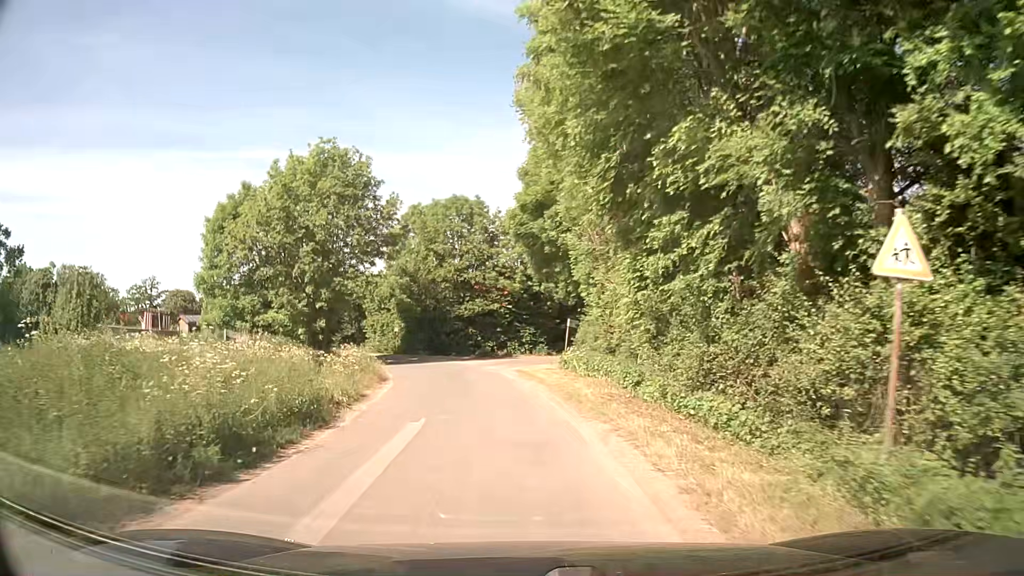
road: unclassified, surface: asphalt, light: Day
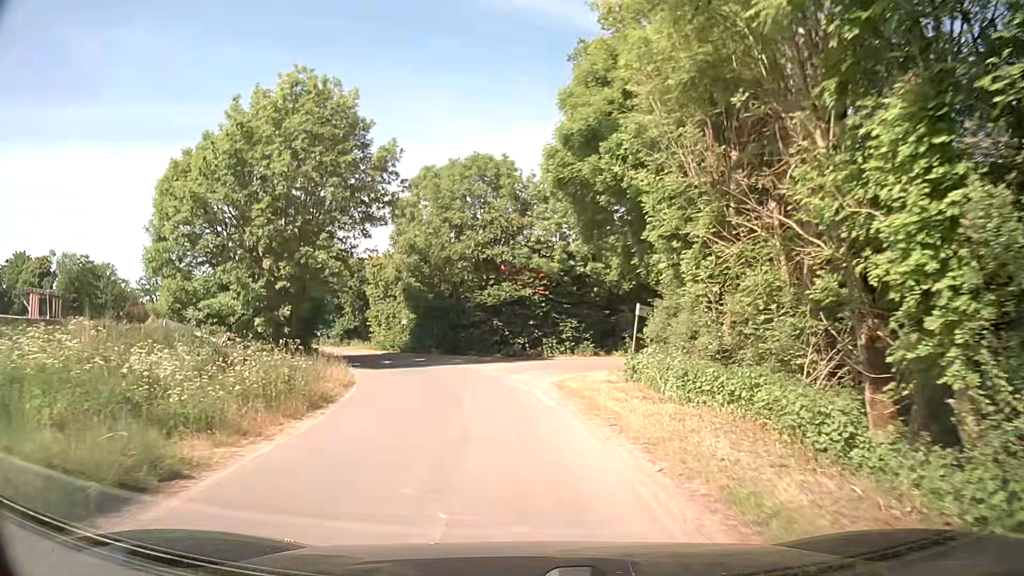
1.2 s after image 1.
(-0.2, +11.2) m; -2°
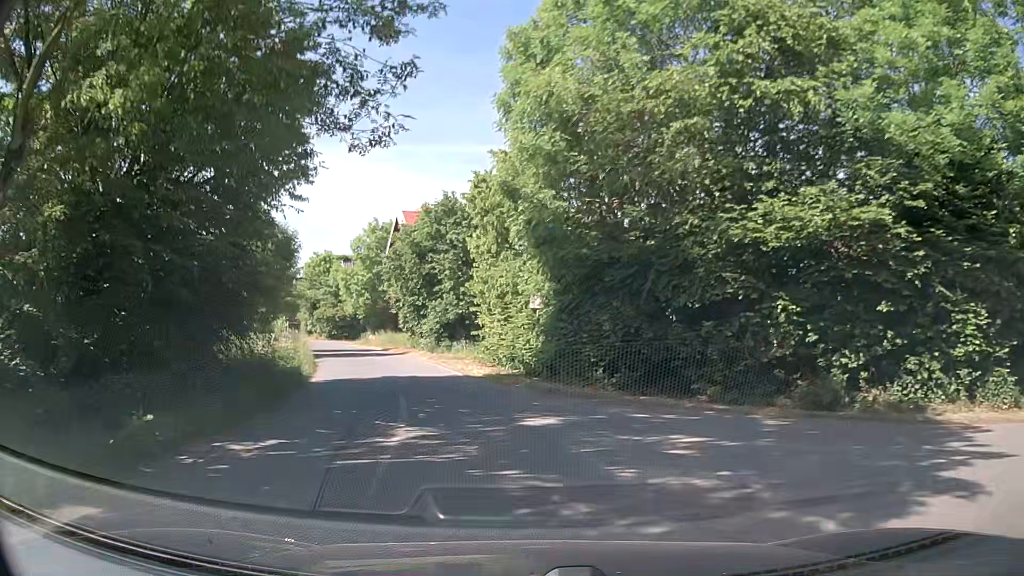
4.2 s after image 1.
(-2.8, +26.0) m; -14°
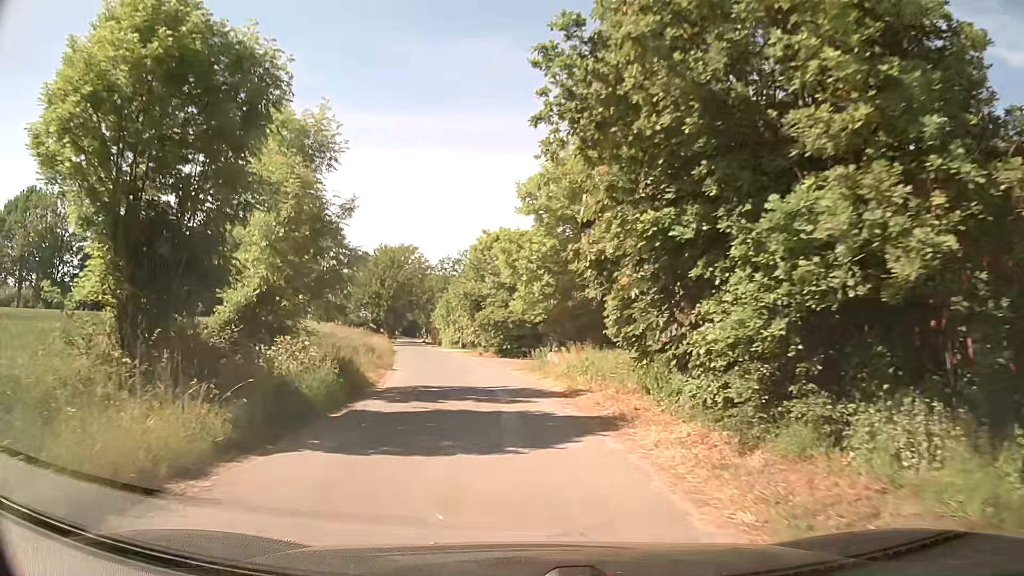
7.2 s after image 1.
(-4.3, +23.9) m; -18°
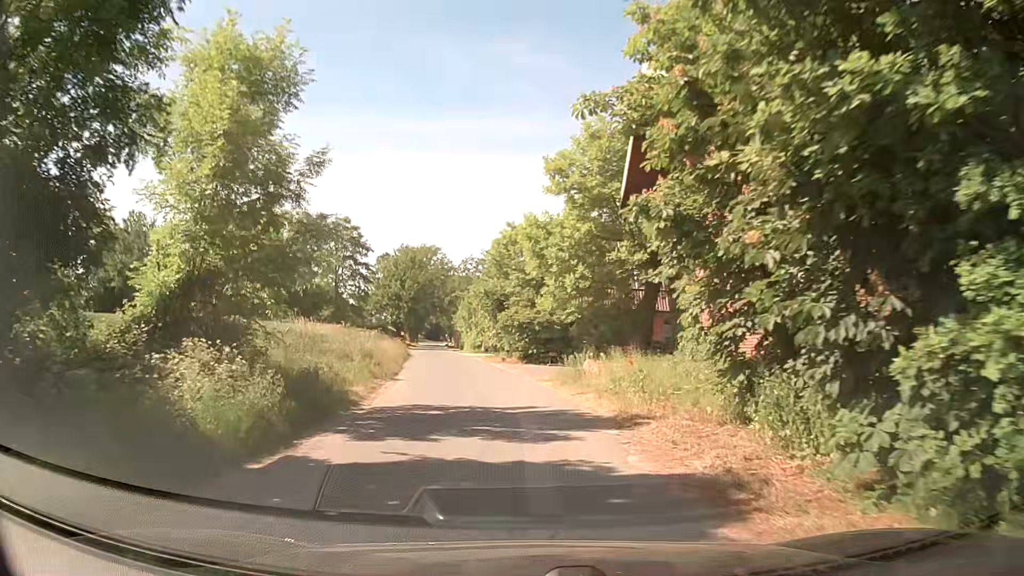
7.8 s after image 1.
(-0.1, +4.8) m; -2°
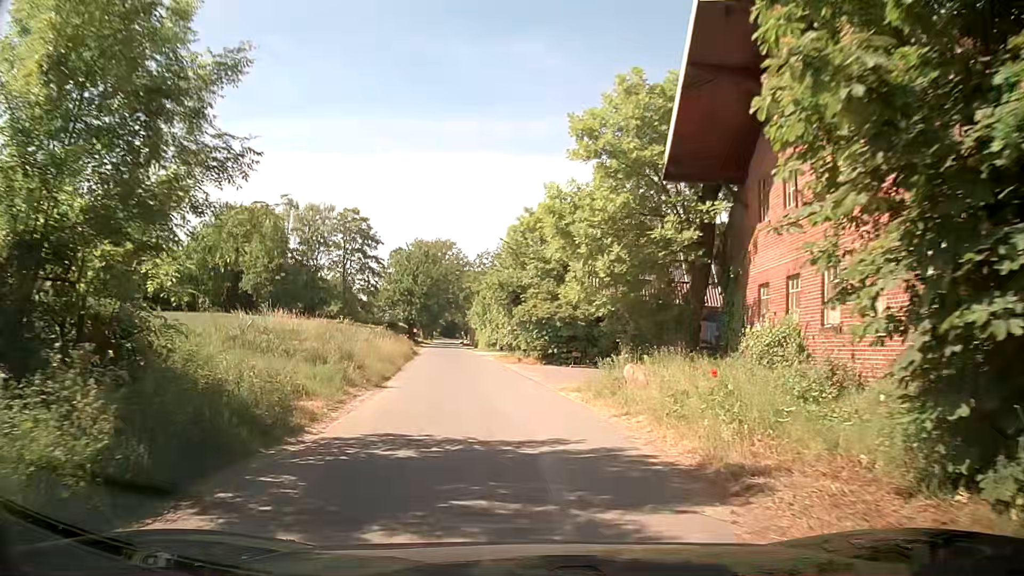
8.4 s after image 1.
(-0.1, +4.8) m; -2°
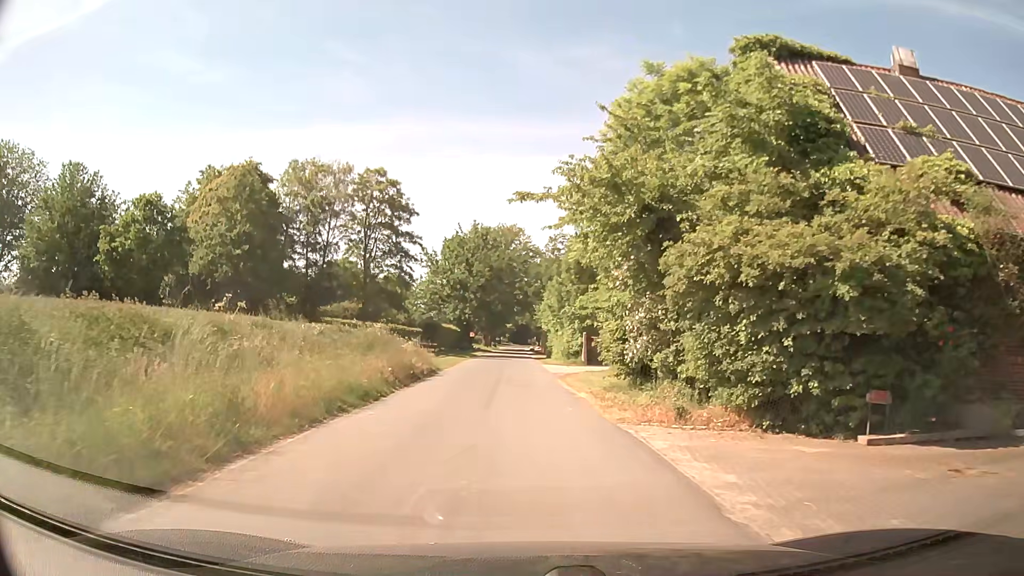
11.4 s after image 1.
(-1.5, +24.3) m; -5°
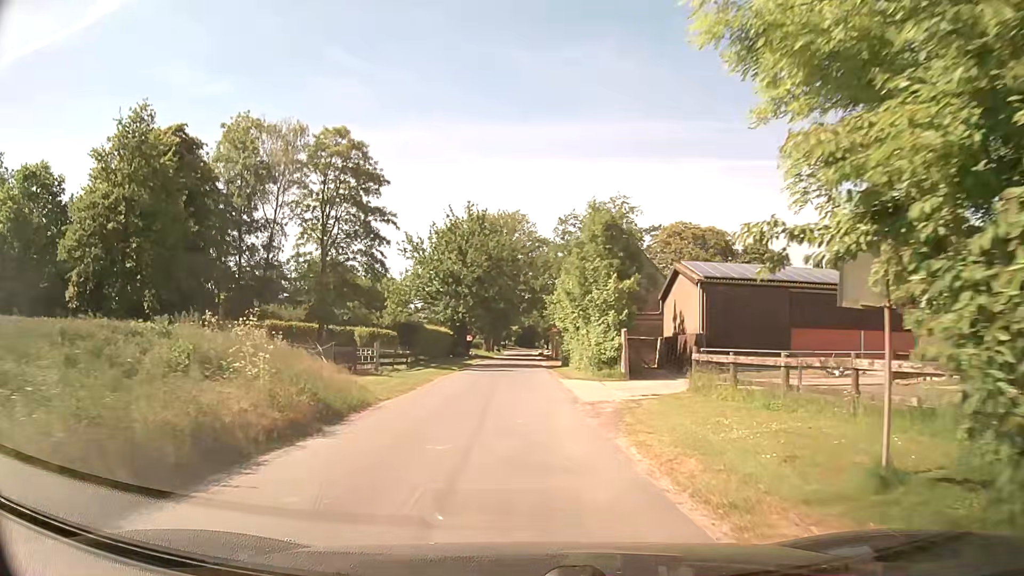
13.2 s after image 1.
(-0.4, +15.1) m; -3°
(0, +10) (0, +20) (0, +30) (+1, +40) (+1, +50) (+1, +60) (+1, +70) (+1, +80) (+1, +90) (+2, +100) m
